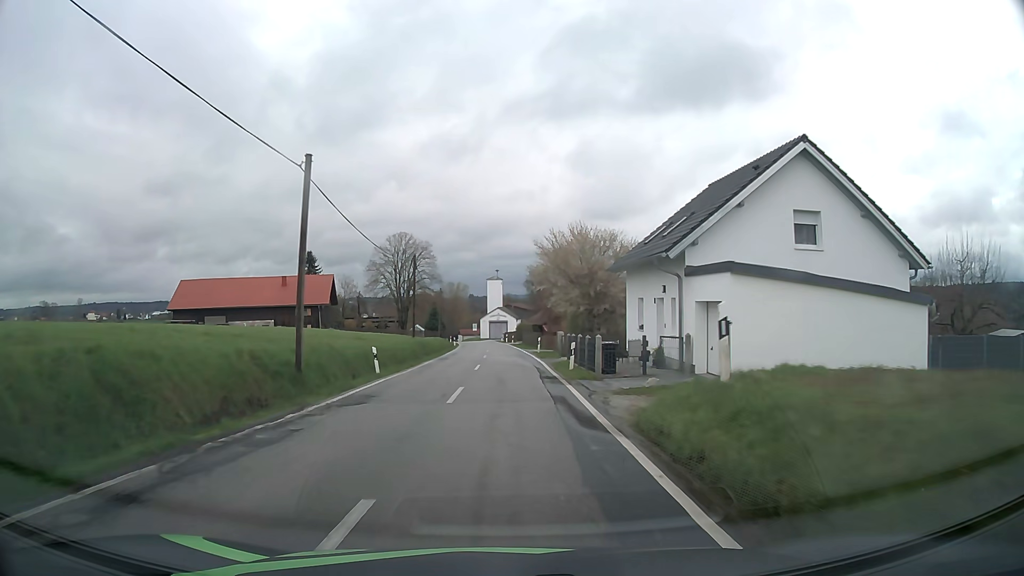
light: Day
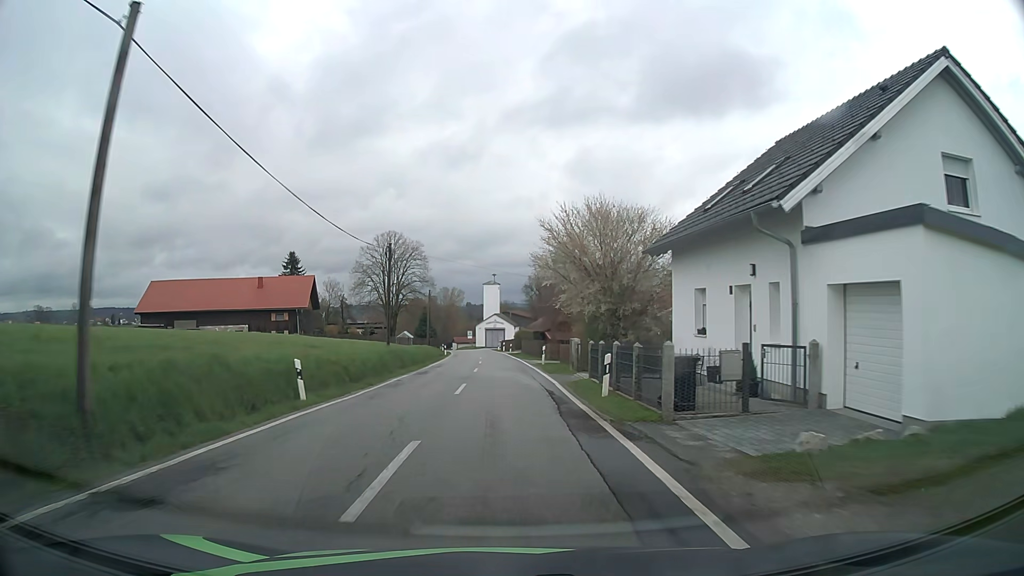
(0.0, +8.7) m; 0°
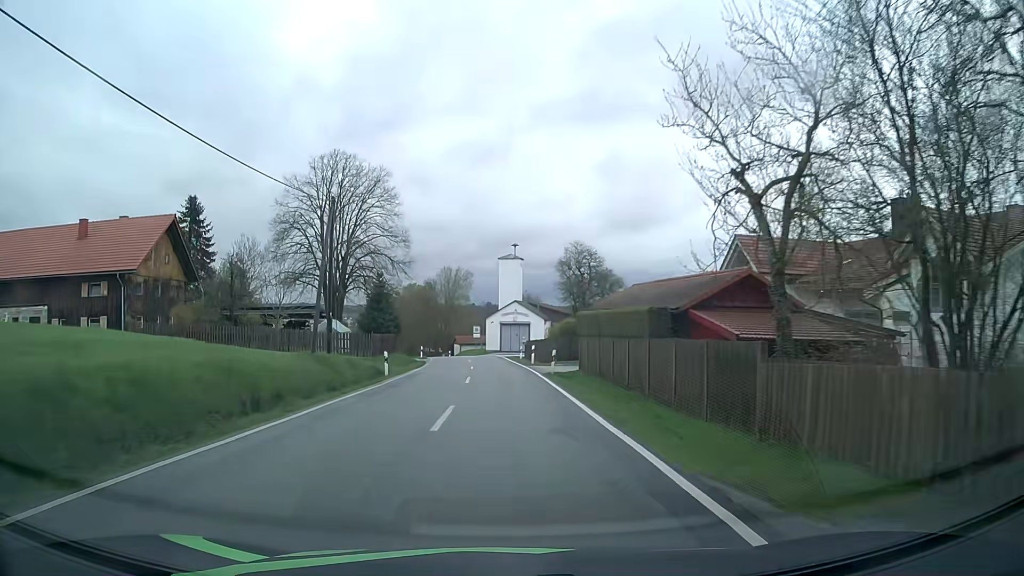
(-0.3, +43.4) m; -1°
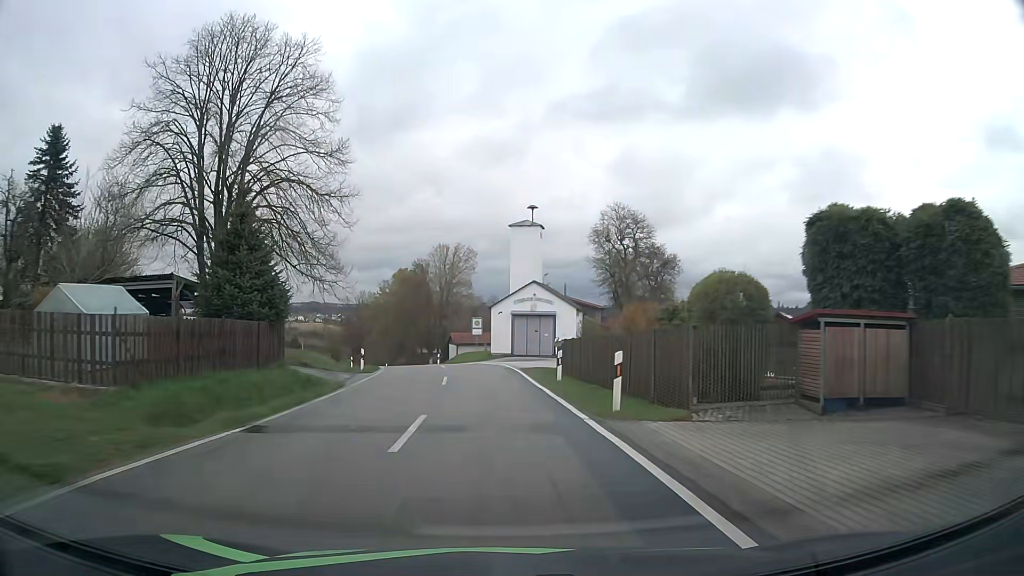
(-0.2, +26.4) m; -1°
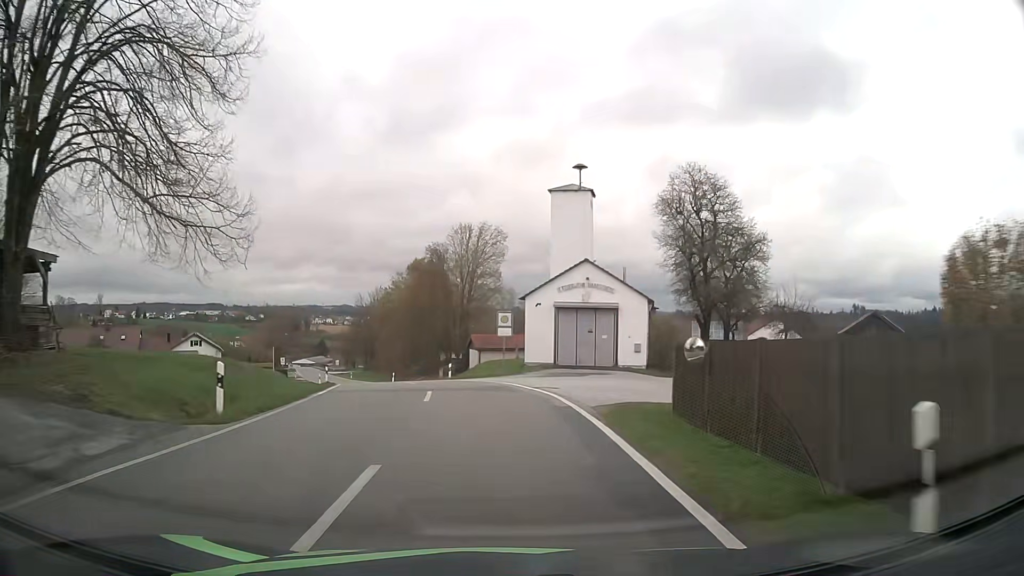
(-0.3, +17.4) m; -2°
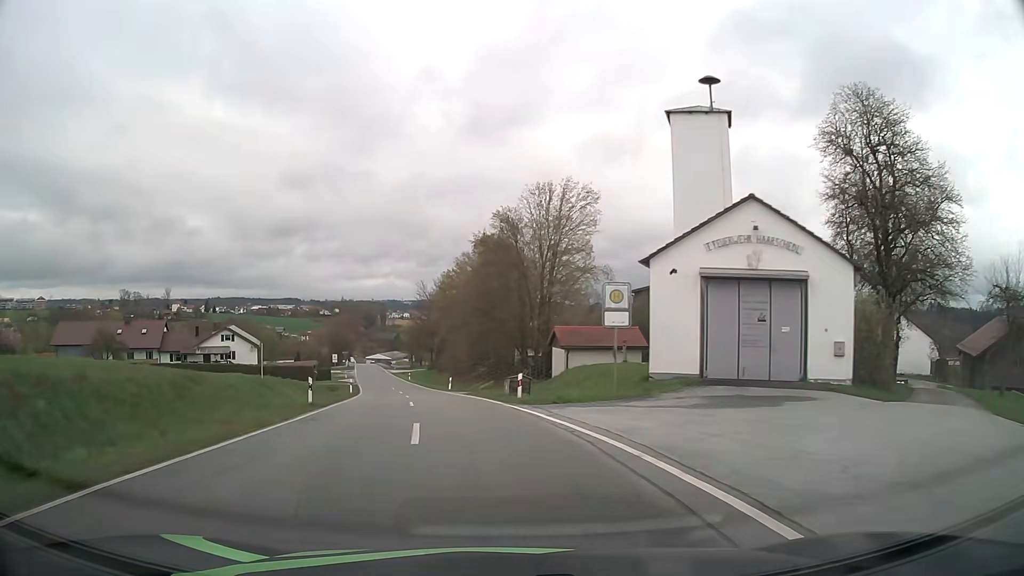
(-1.0, +17.0) m; -7°
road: tertiary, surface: asphalt
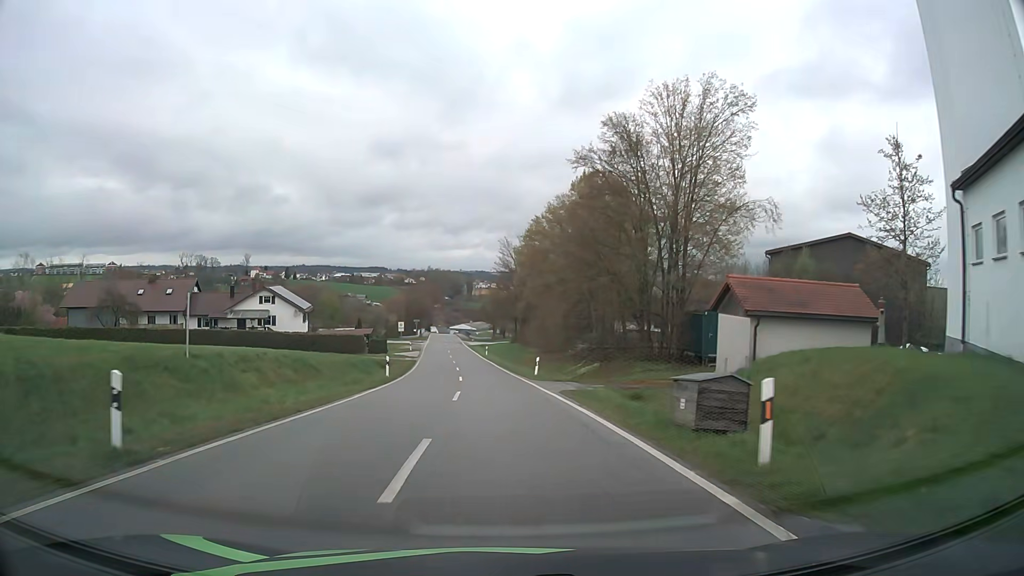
(-1.3, +17.1) m; -8°
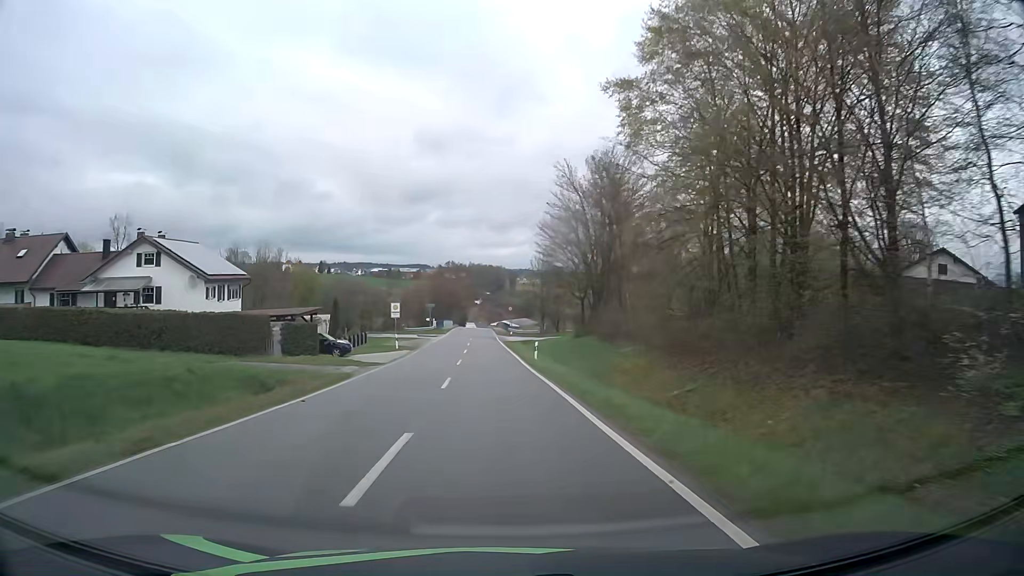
(-1.3, +37.1) m; -4°
(0, +10) (0, +20) (-1, +30) (-1, +40) (-1, +50) (-2, +60) (-2, +70) (-3, +80) (-3, +90) (-3, +100) m
